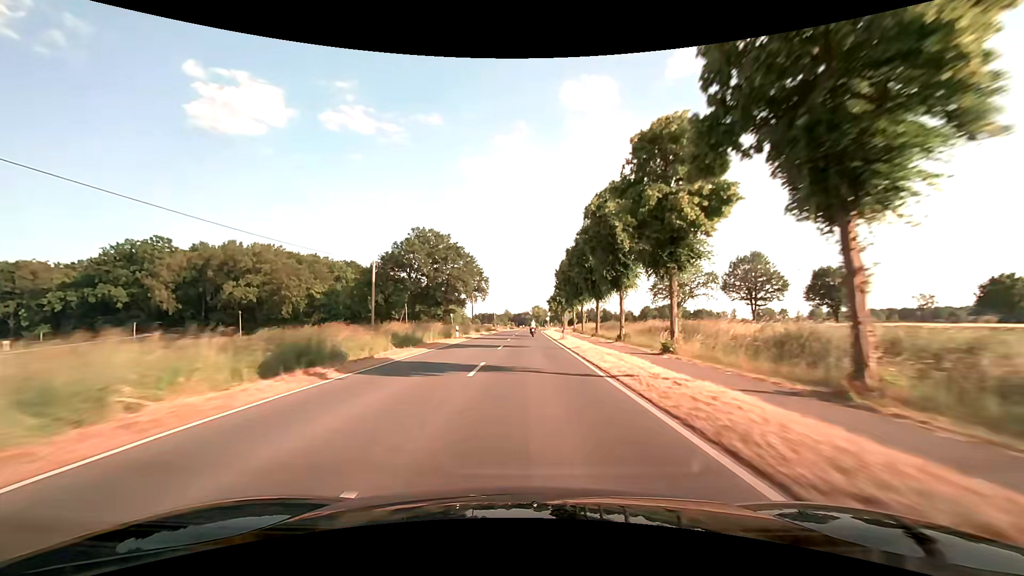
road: secondary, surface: asphalt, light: Day
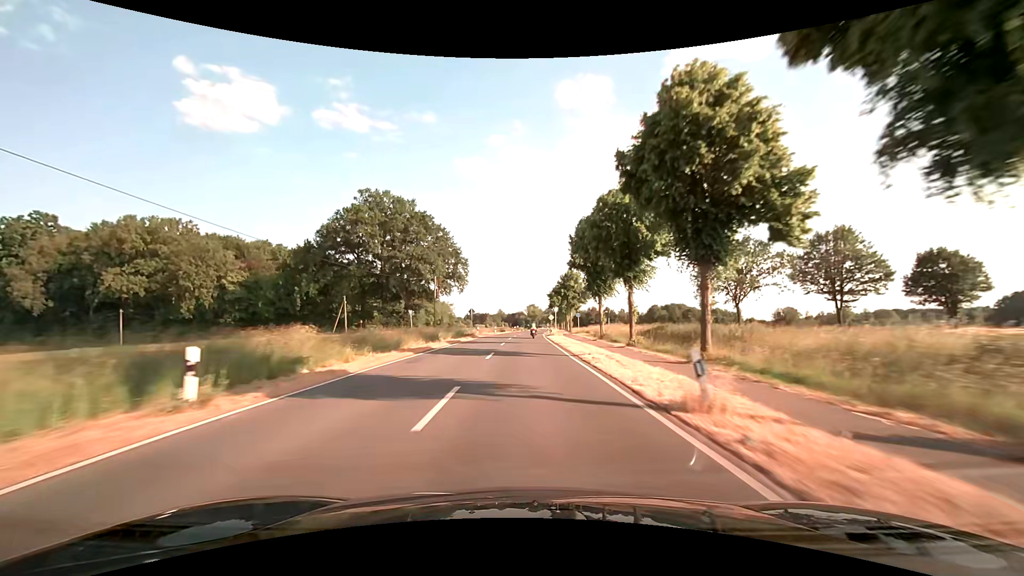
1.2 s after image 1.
(0.0, +30.6) m; 0°
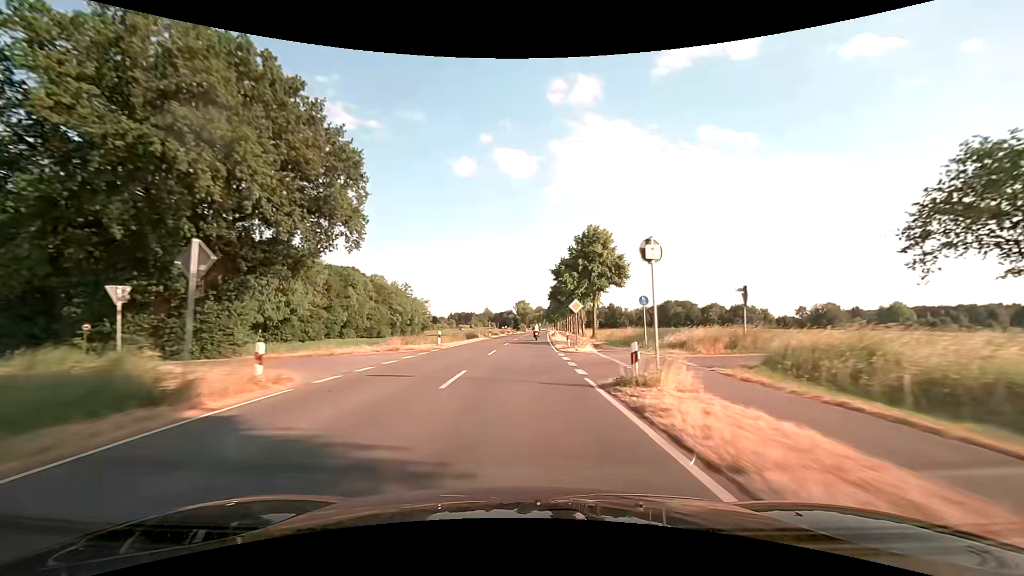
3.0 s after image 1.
(+0.7, +45.1) m; +2°
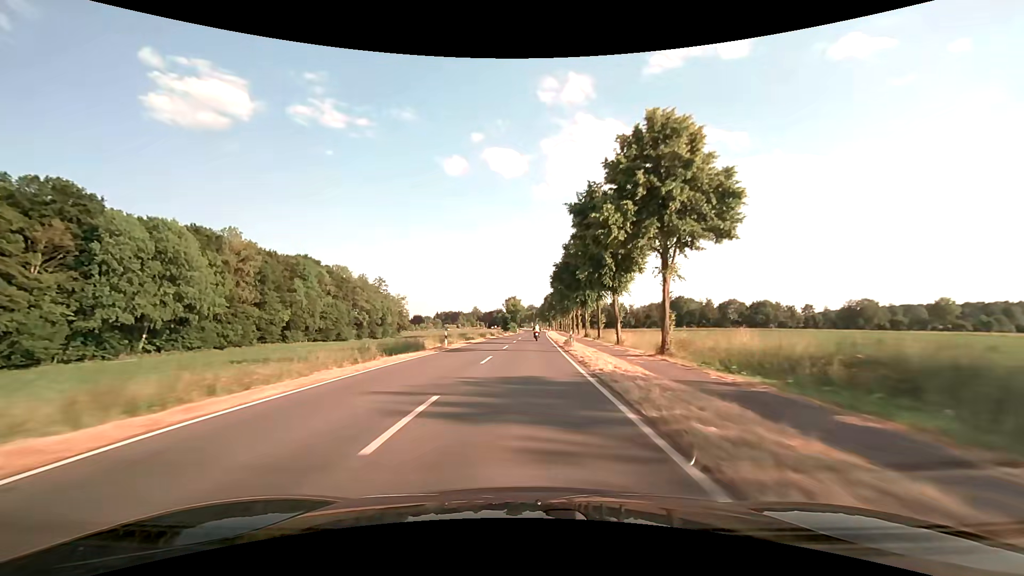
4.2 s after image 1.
(+0.1, +30.1) m; +1°
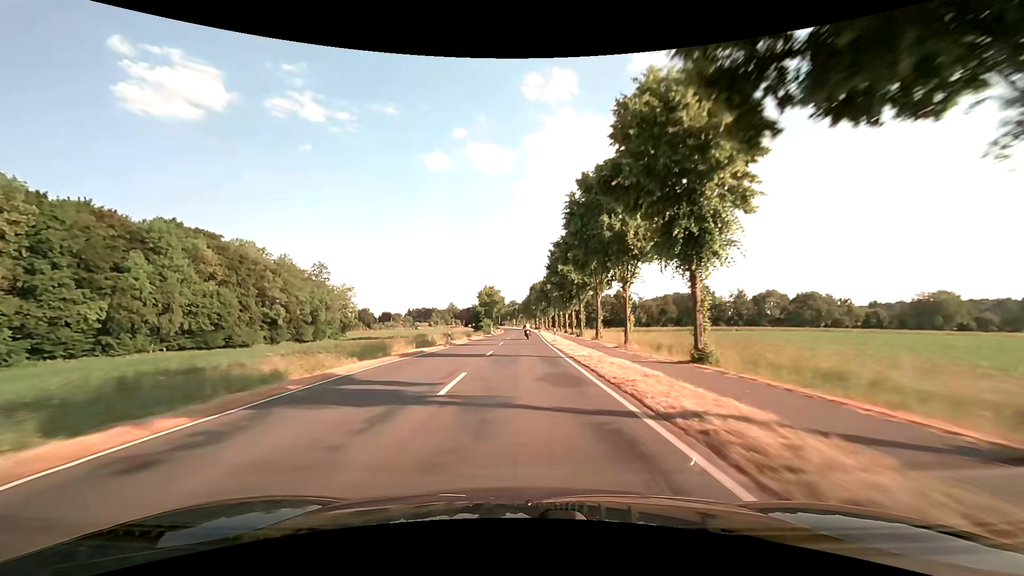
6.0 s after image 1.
(+0.5, +45.3) m; +2°
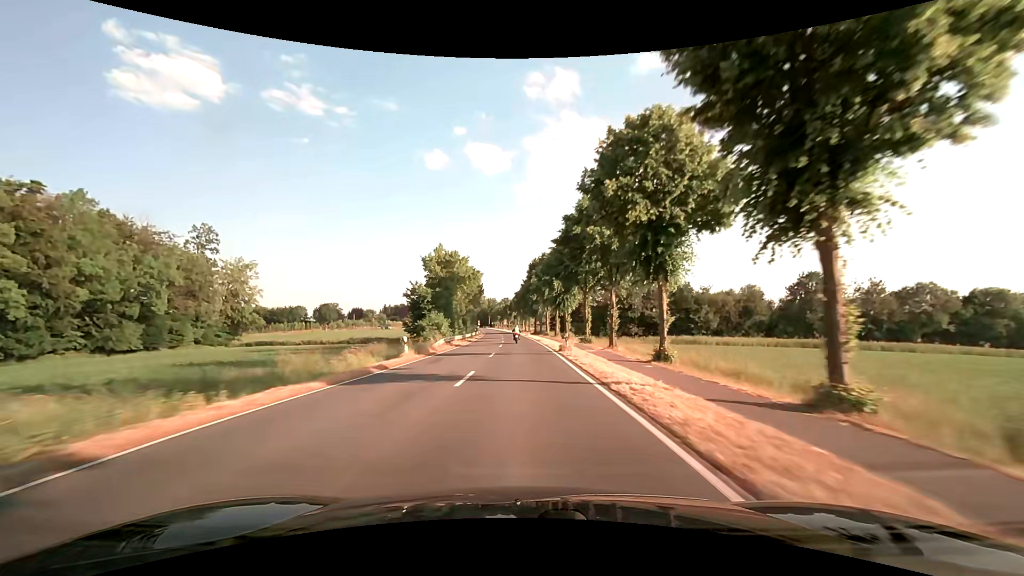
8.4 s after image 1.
(+0.2, +59.9) m; +1°
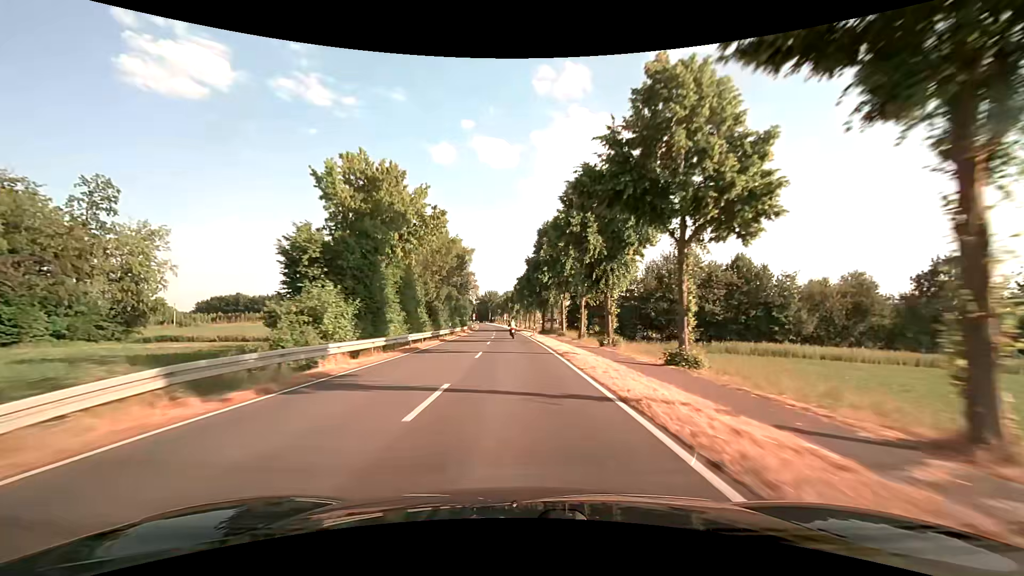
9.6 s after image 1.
(-0.2, +29.5) m; -1°
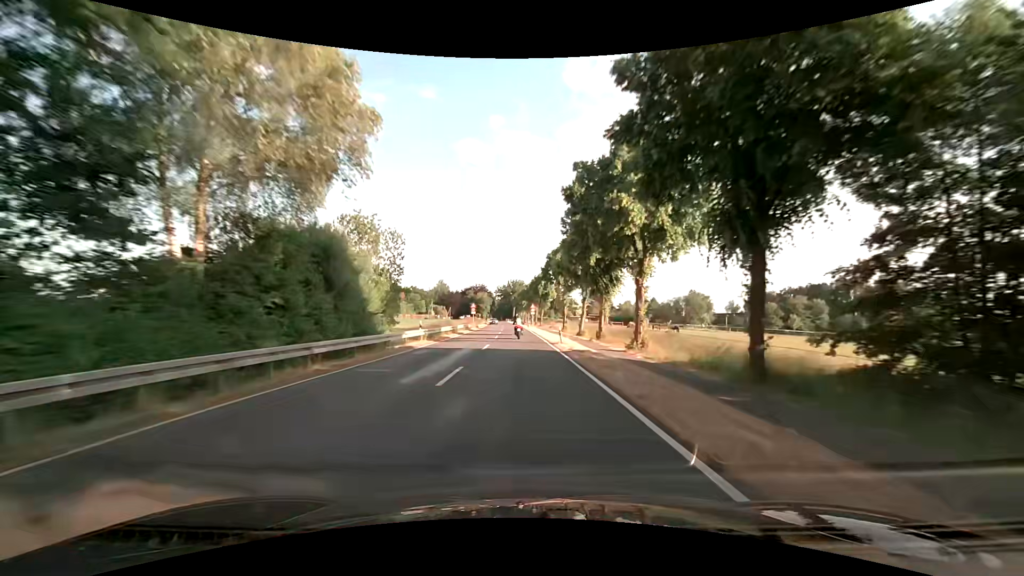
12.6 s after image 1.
(-2.5, +70.8) m; -4°
(0, +10) (0, +20) (0, +30) (0, +40) (0, +50) (0, +60) (0, +70) (-1, +80) (-1, +90) (-1, +100) m
